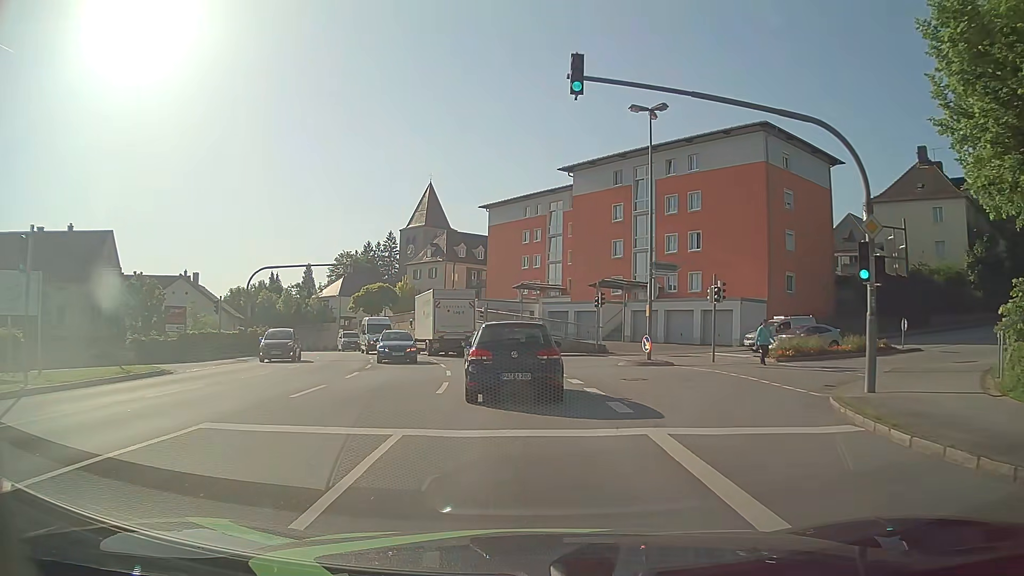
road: tertiary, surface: asphalt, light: Day
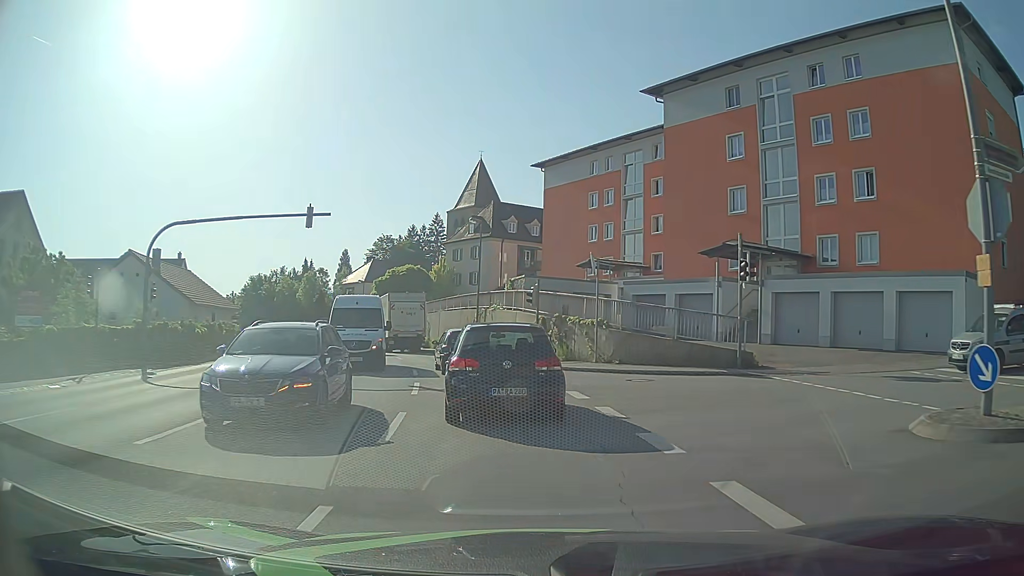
(-0.6, +18.0) m; -4°
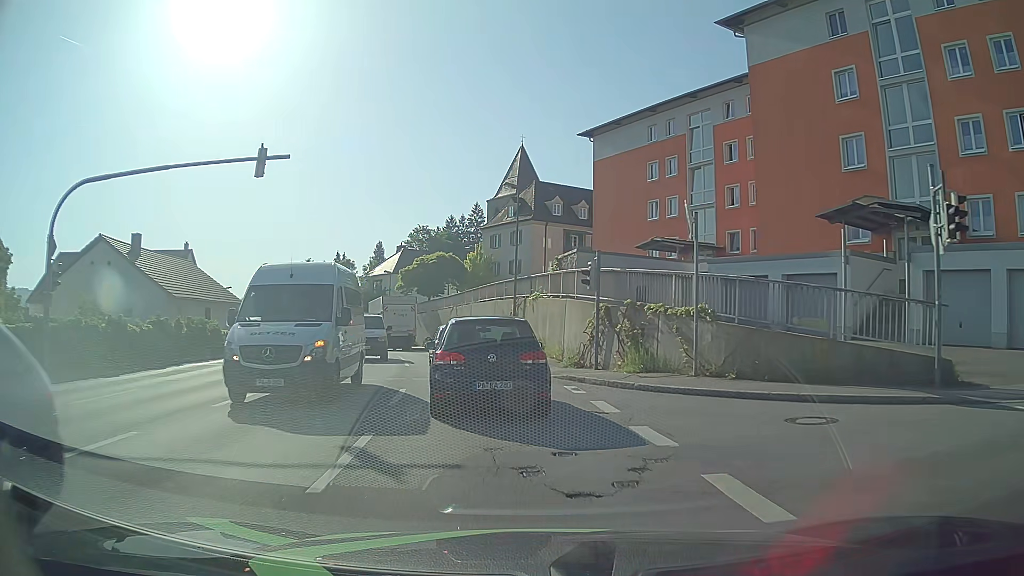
(-0.3, +9.0) m; -4°
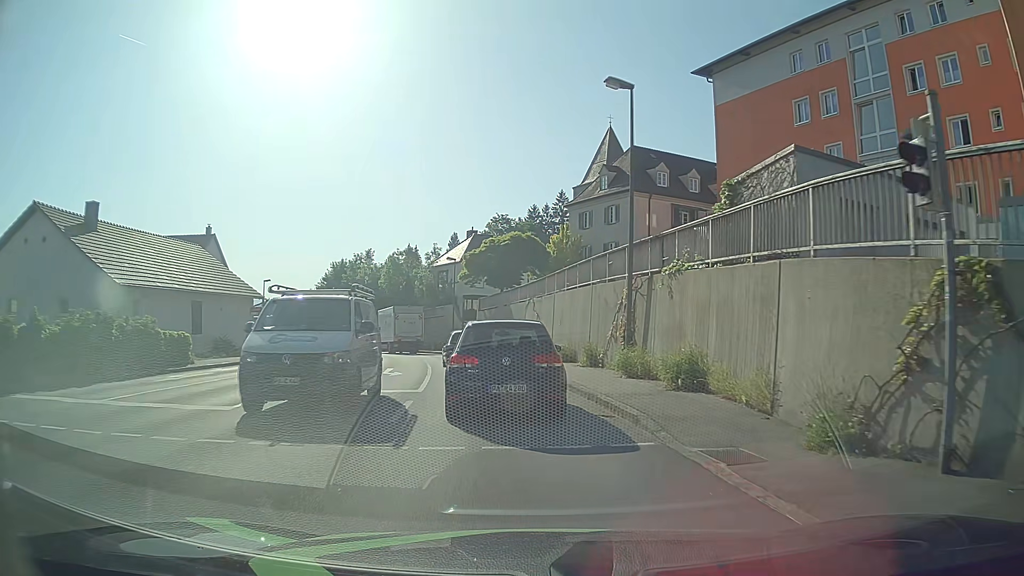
(-0.9, +13.9) m; -7°
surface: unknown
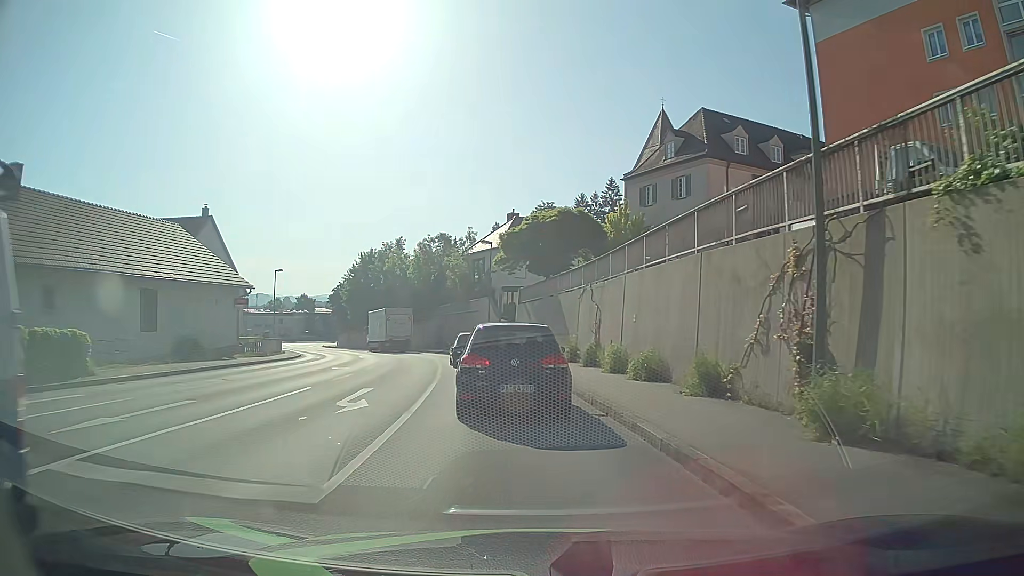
(-0.4, +9.7) m; -4°
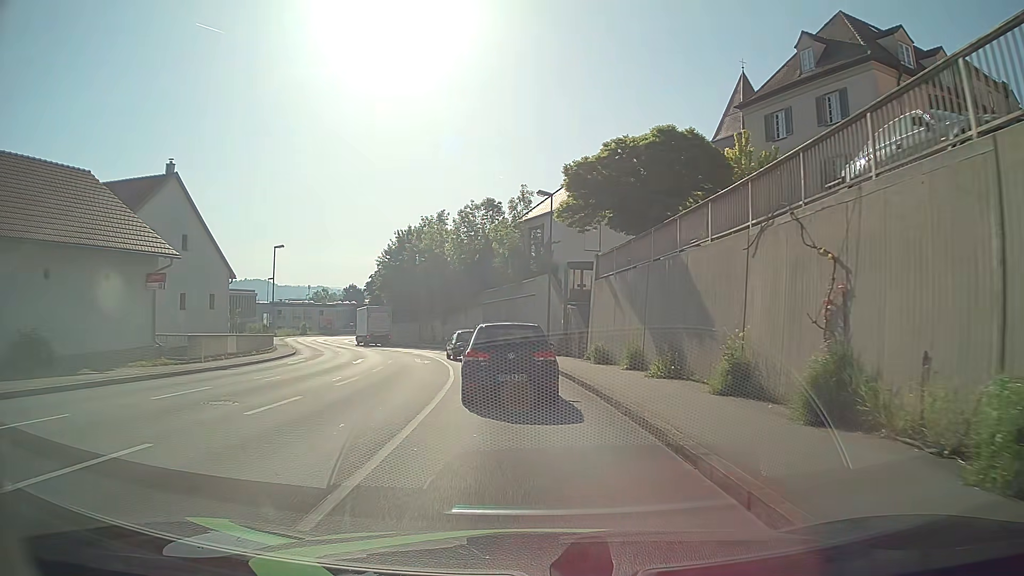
(-0.9, +15.3) m; -5°
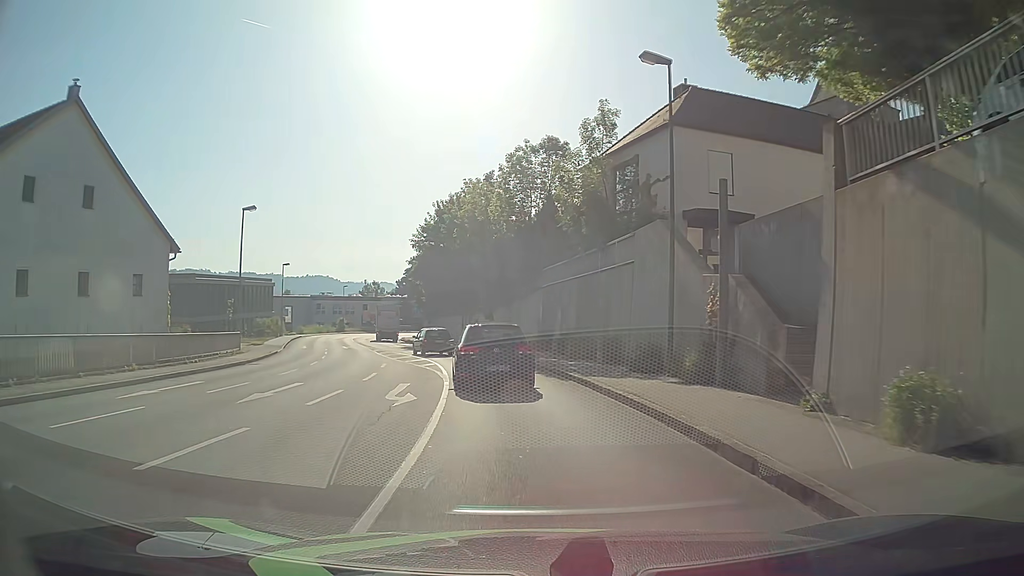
(-1.0, +16.9) m; -6°
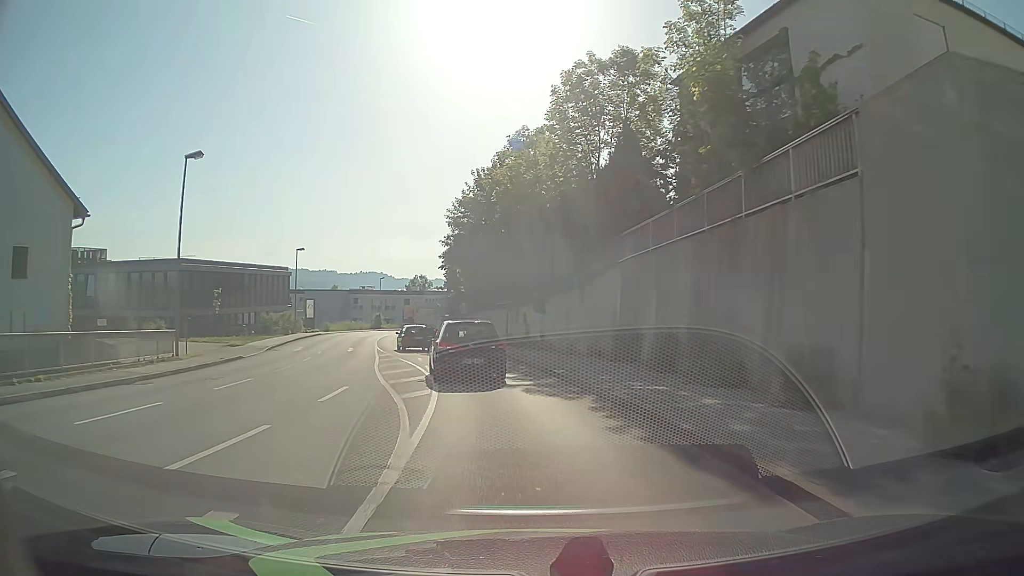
(-0.4, +12.3) m; -4°
(-1, +10) (-2, +20) (-4, +30) (-6, +39) (-8, +49) (-10, +59) (-12, +69) (-13, +79) (-14, +89) (-13, +99) m
